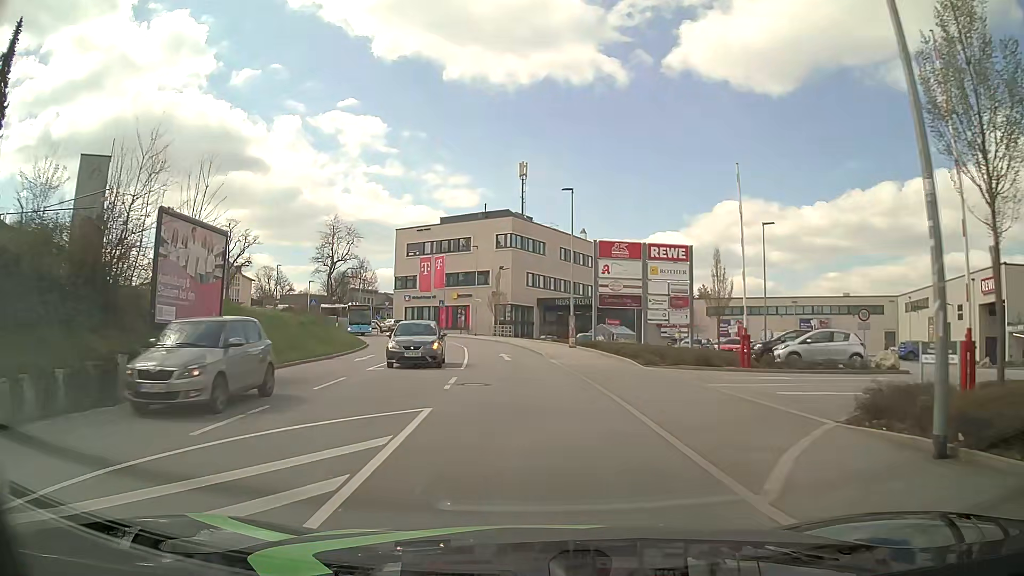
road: tertiary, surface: asphalt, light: Day
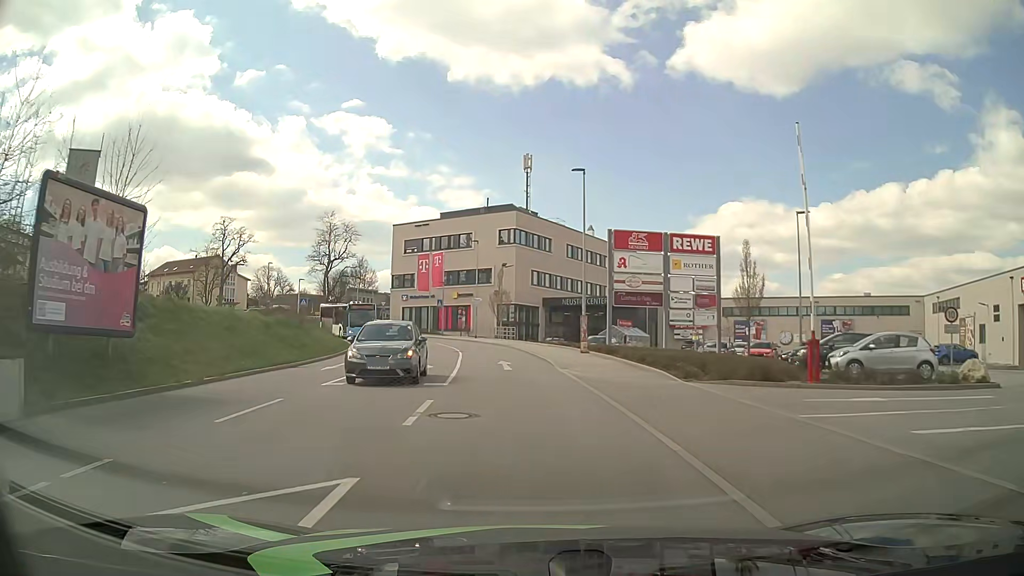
(0.0, +4.8) m; -1°
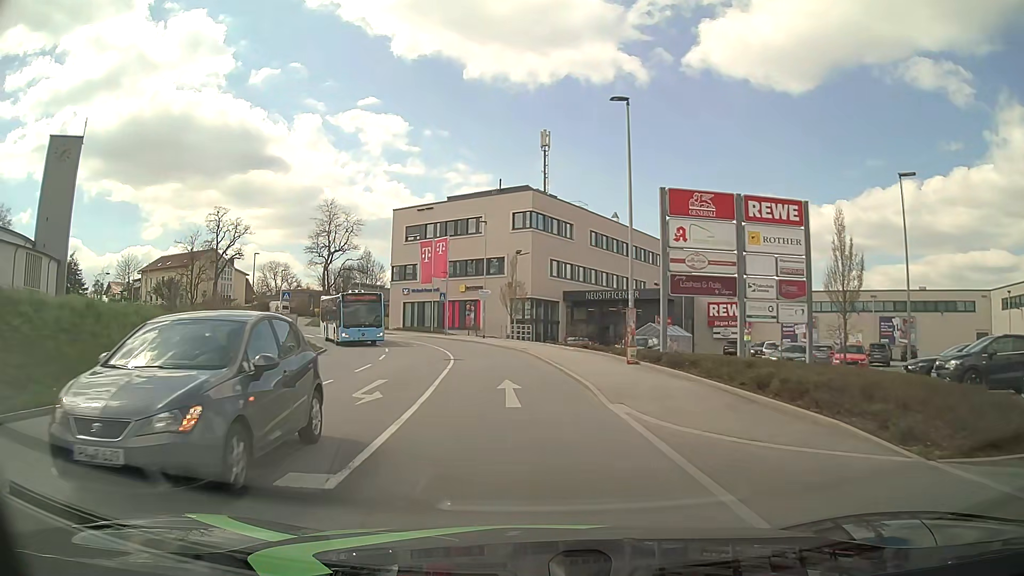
(0.0, +9.6) m; -2°
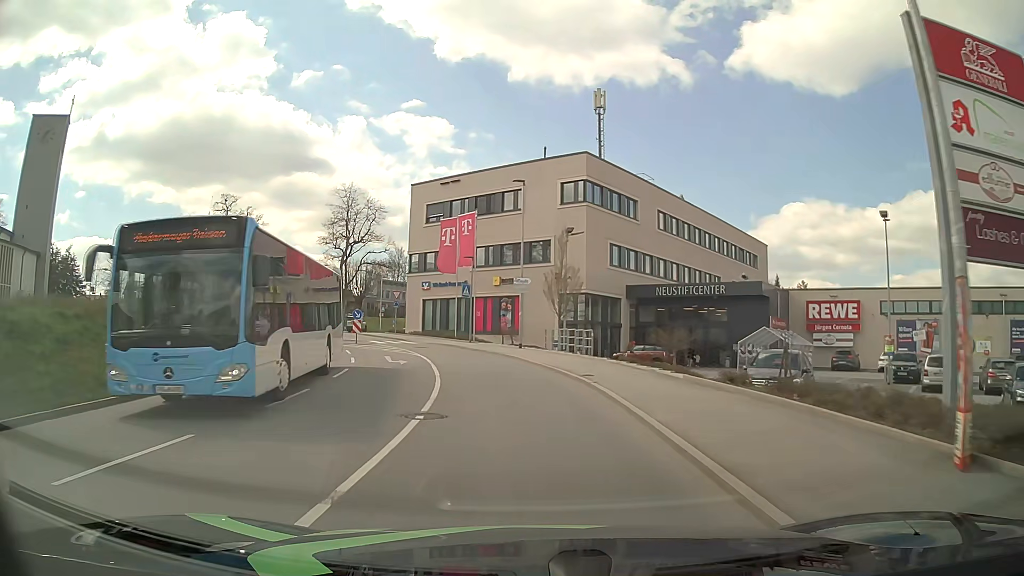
(-0.3, +14.5) m; -4°
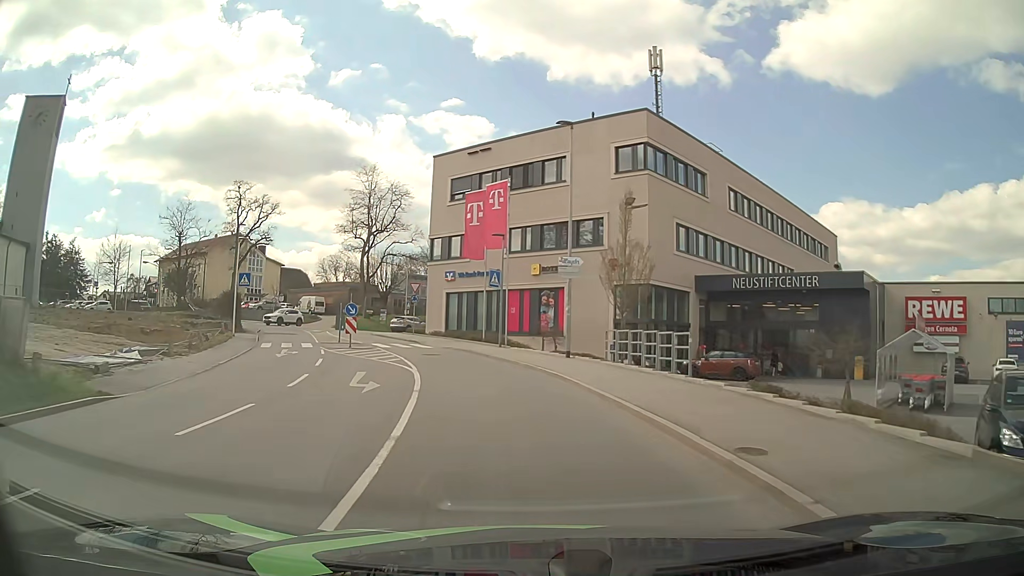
(-0.2, +9.7) m; -3°
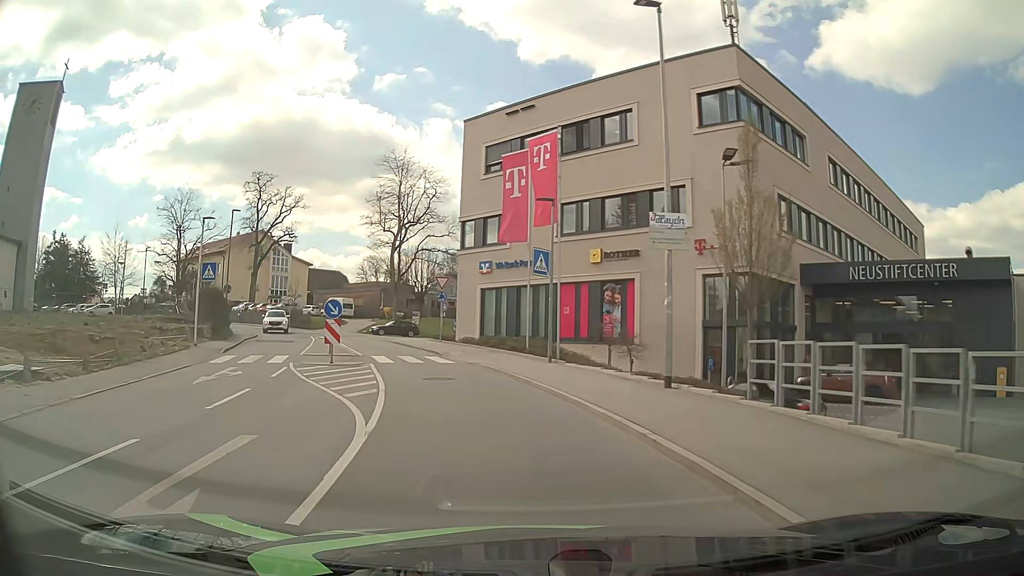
(-0.3, +9.7) m; -4°
